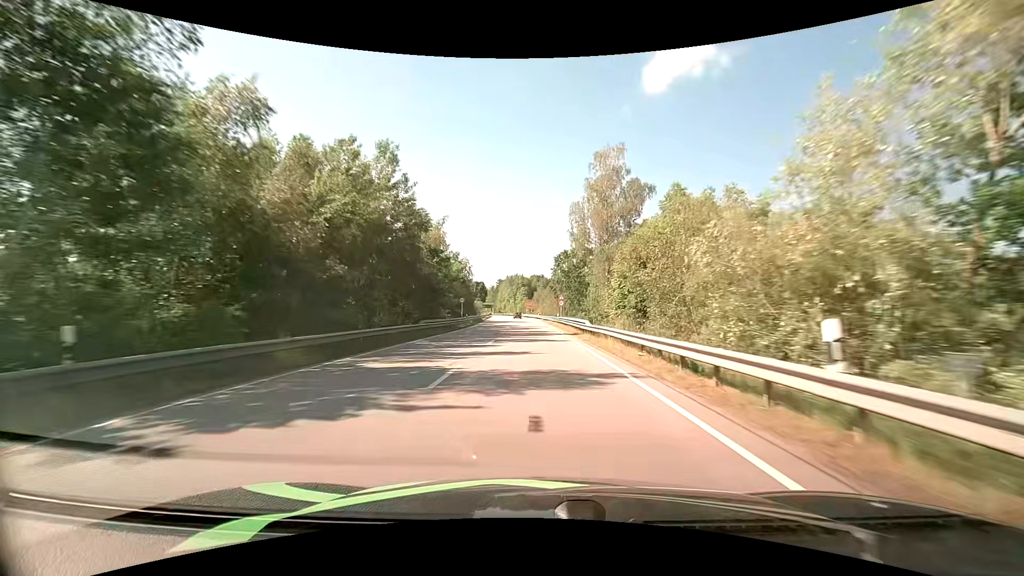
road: primary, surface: asphalt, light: Day
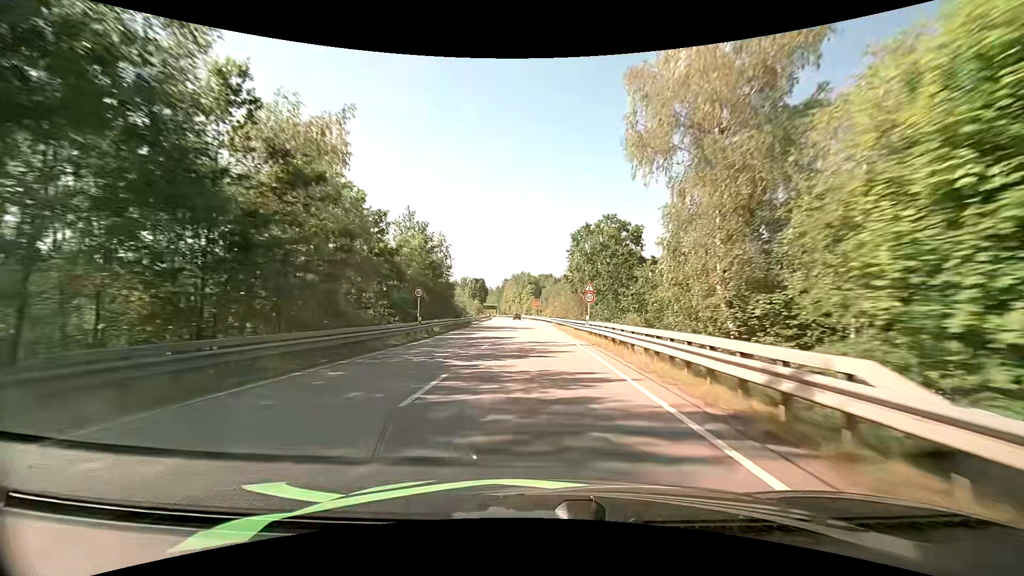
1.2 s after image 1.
(-0.2, +25.3) m; -1°
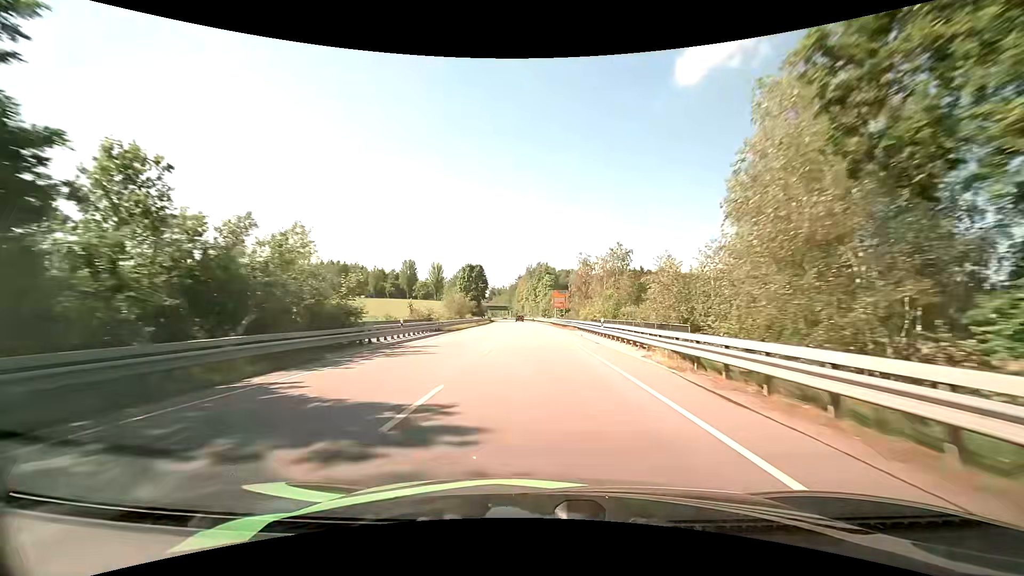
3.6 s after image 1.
(-1.2, +49.6) m; -2°
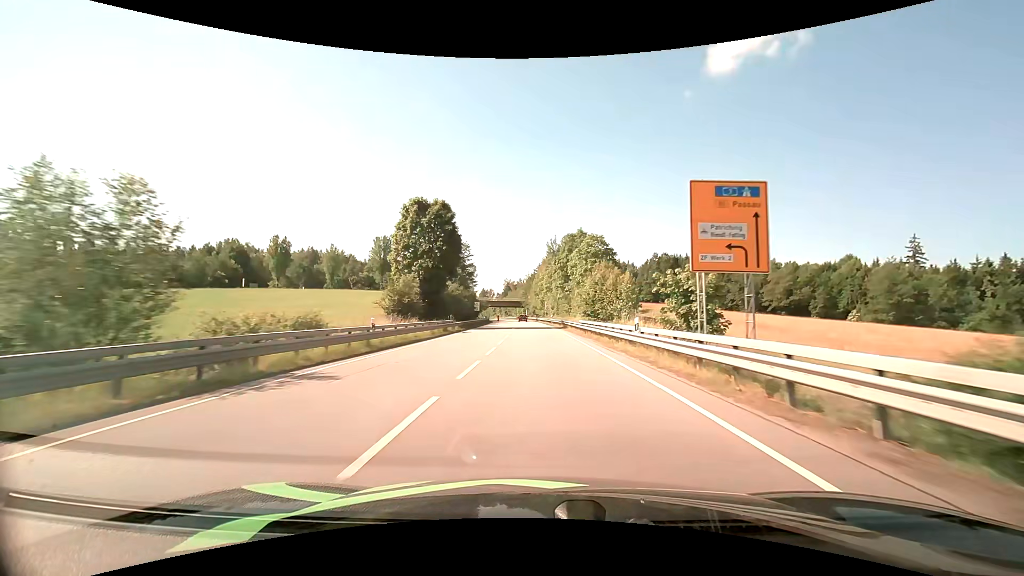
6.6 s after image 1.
(-1.4, +62.6) m; -3°
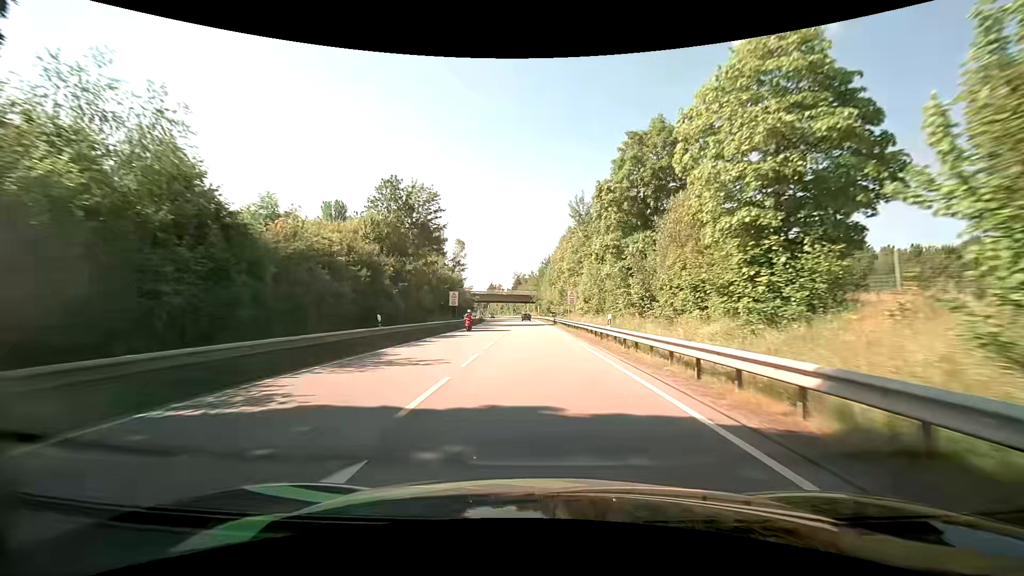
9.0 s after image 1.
(-0.4, +45.9) m; -1°
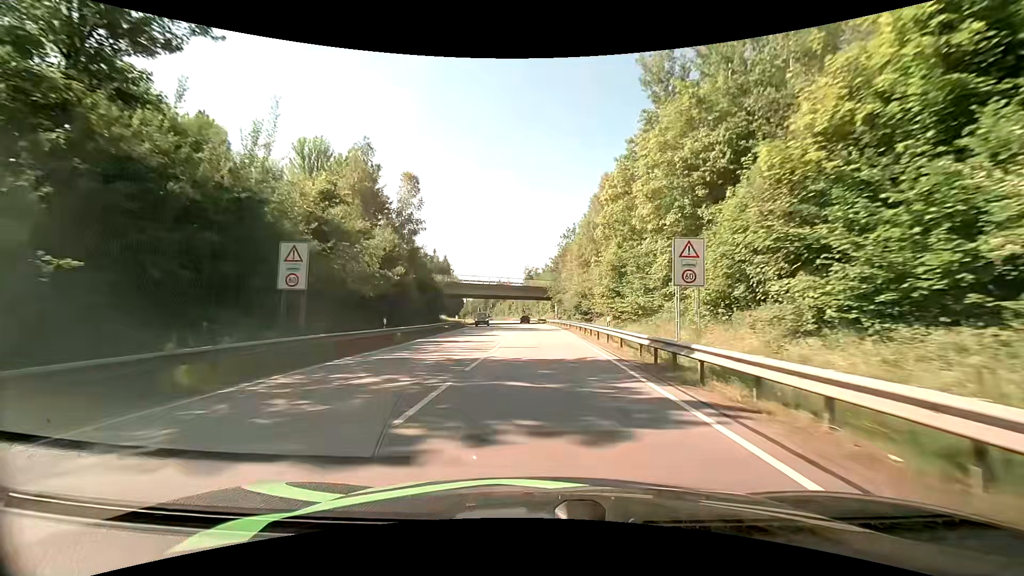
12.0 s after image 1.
(-0.9, +48.2) m; -2°
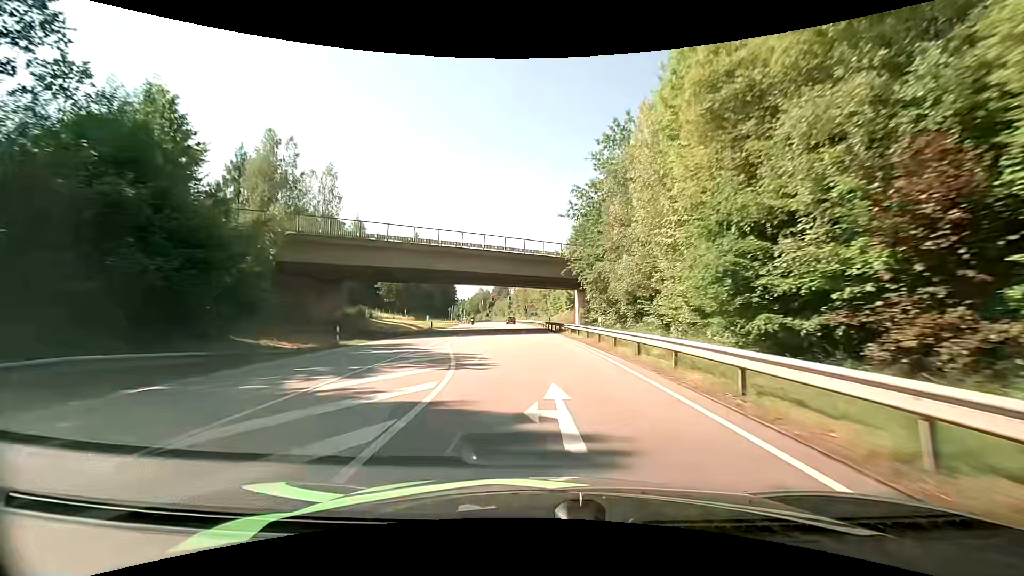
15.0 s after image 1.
(-0.2, +48.0) m; -1°
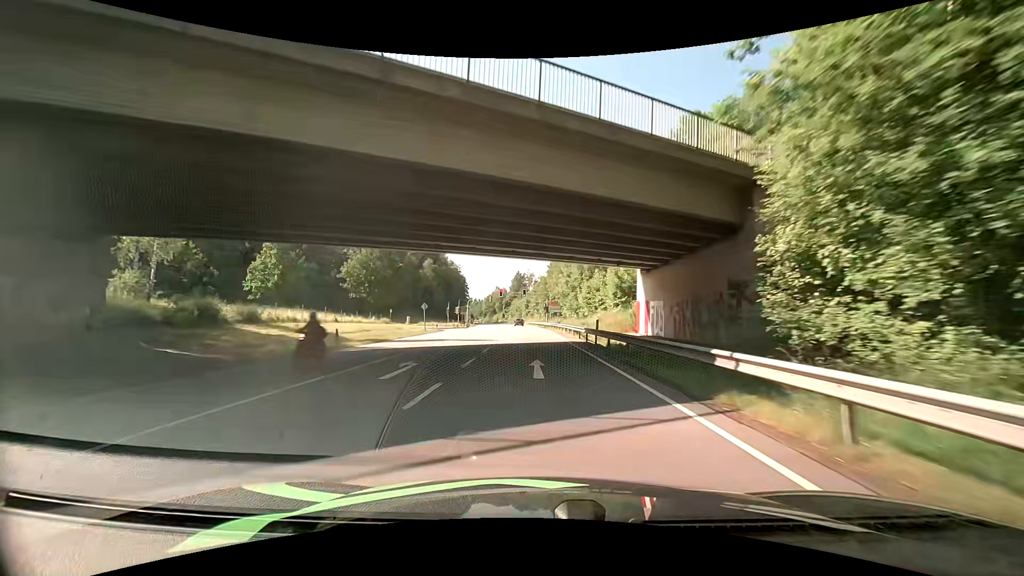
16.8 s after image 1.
(-0.6, +31.4) m; -2°
